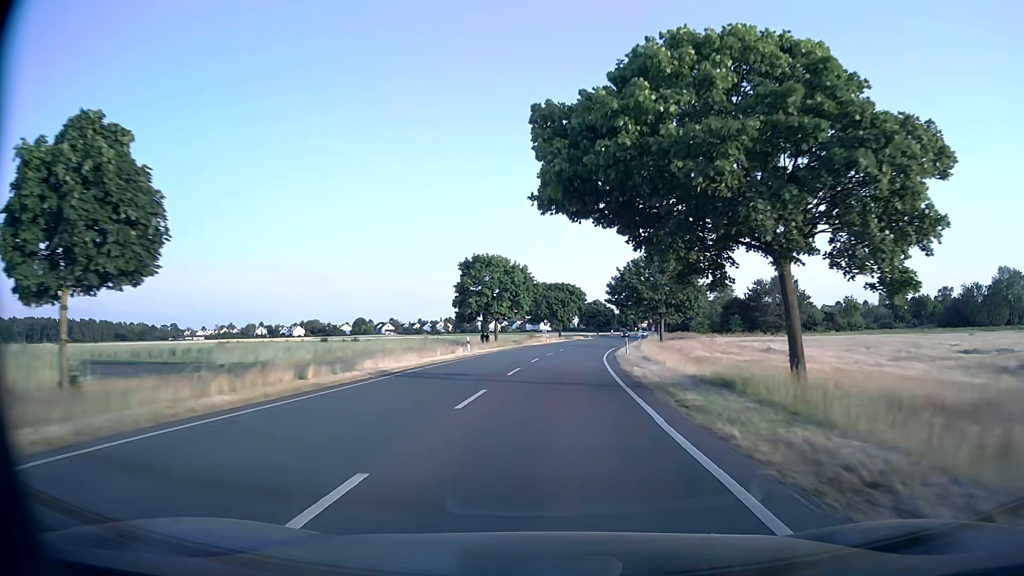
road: secondary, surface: asphalt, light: Day
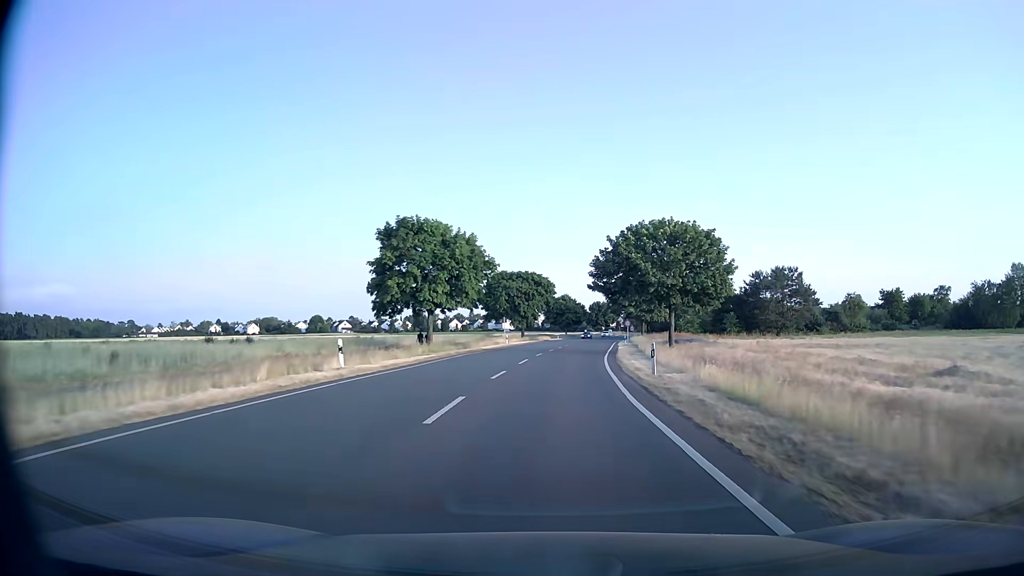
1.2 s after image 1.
(+0.6, +21.4) m; +3°
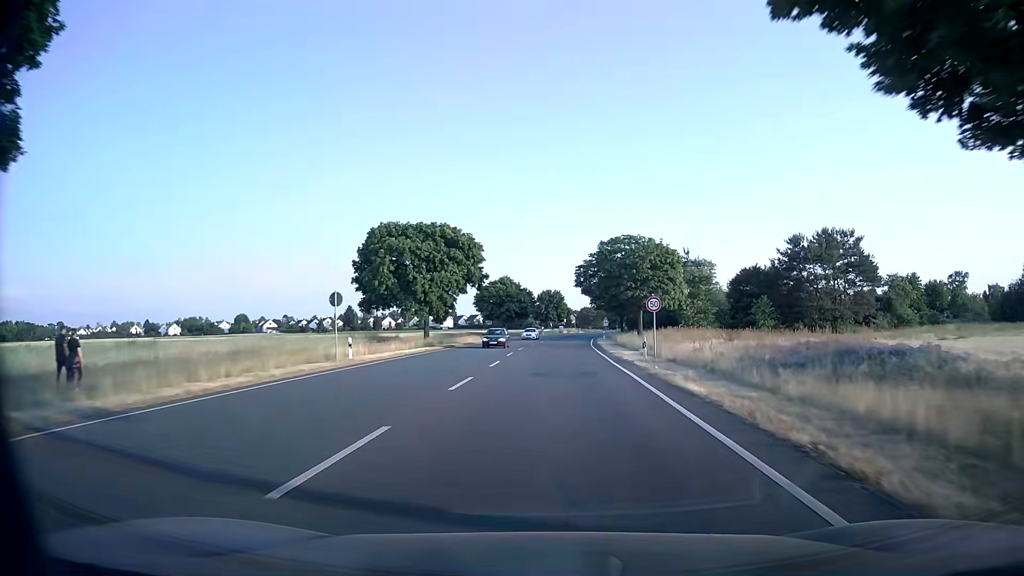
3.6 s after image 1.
(+1.9, +43.0) m; +4°
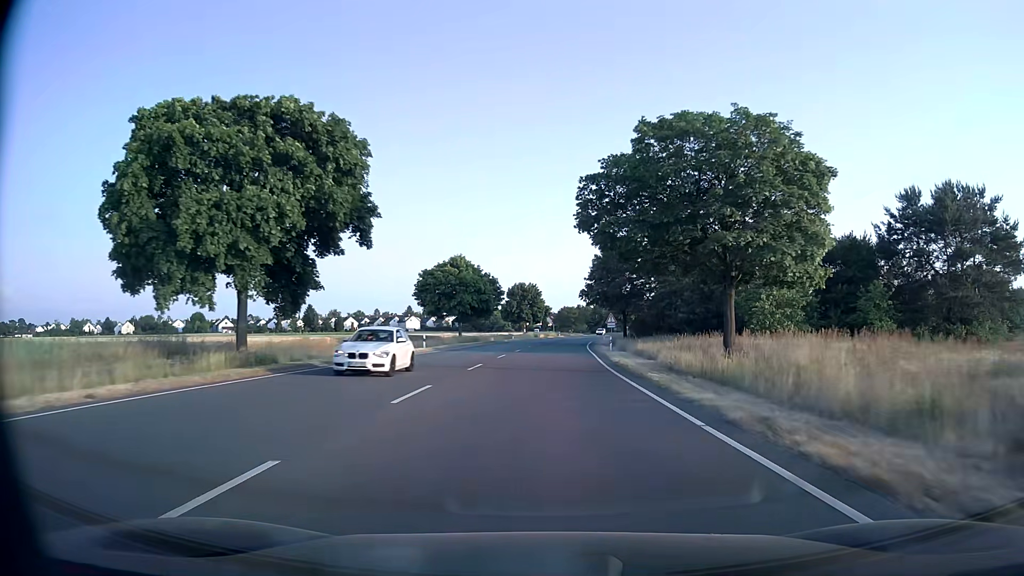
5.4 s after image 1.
(+0.7, +31.9) m; +2°
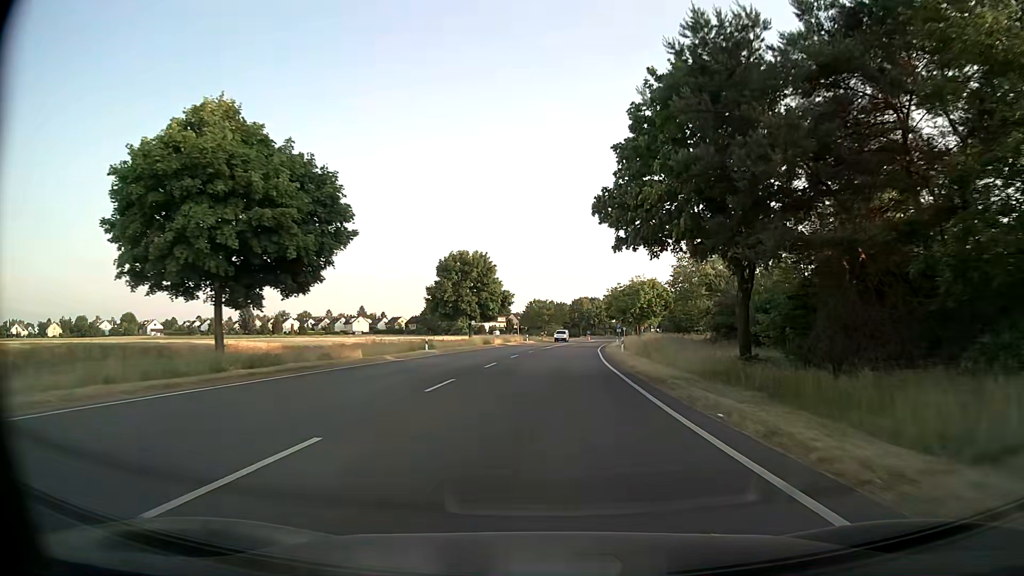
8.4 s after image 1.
(+1.2, +51.9) m; +2°
(0, +10) (0, +20) (+1, +30) (+1, +40) (+2, +50) (+3, +60) (+4, +70) (+5, +80) (+6, +90) (+7, +100) m
